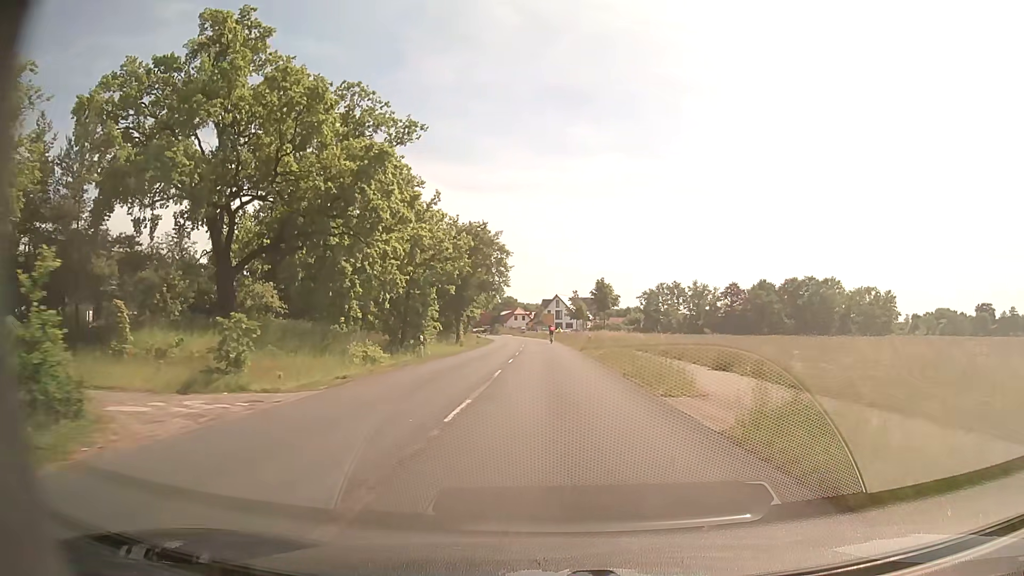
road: secondary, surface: asphalt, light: Day
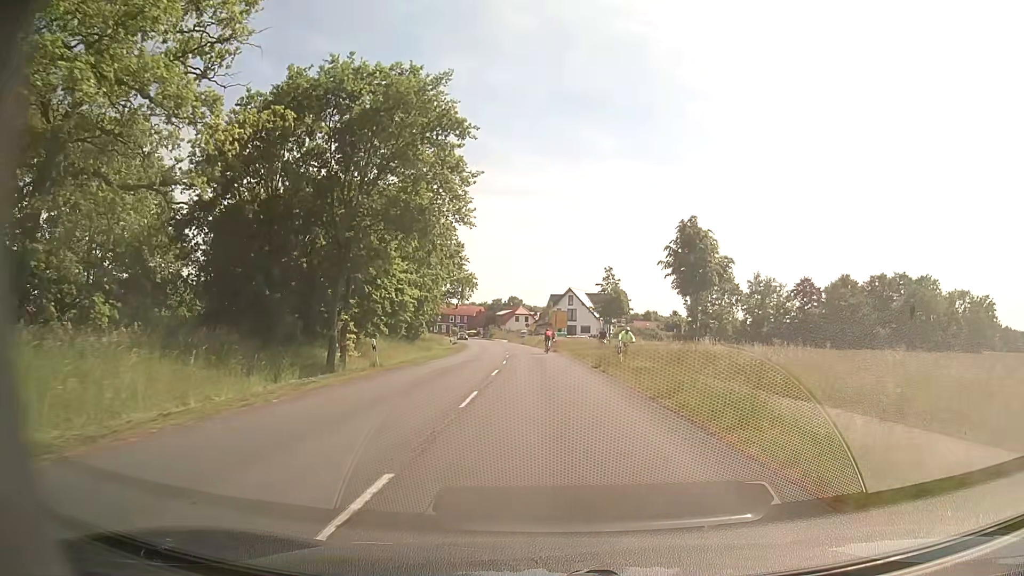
(-0.2, +42.5) m; -1°
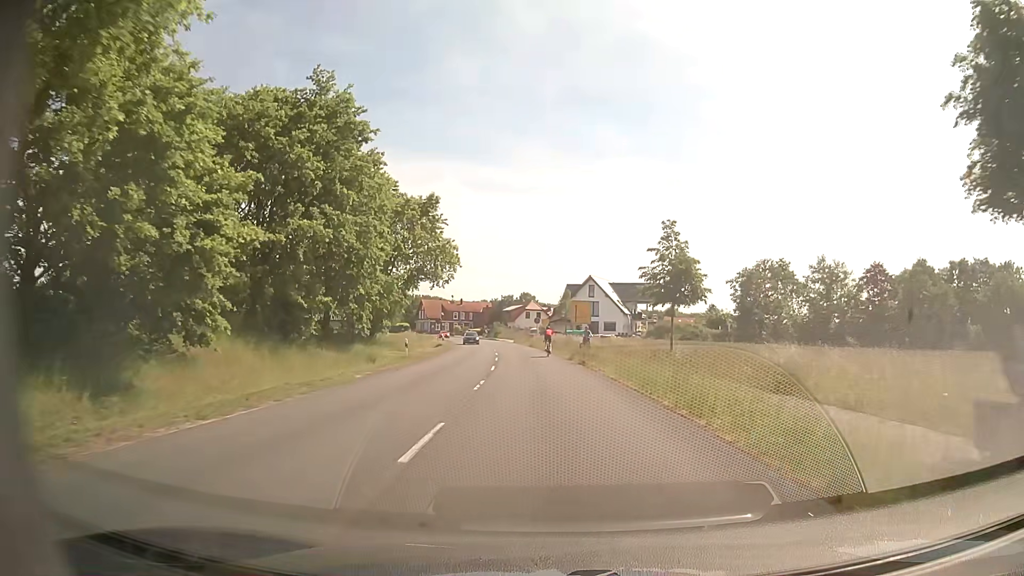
(-0.1, +23.3) m; -1°
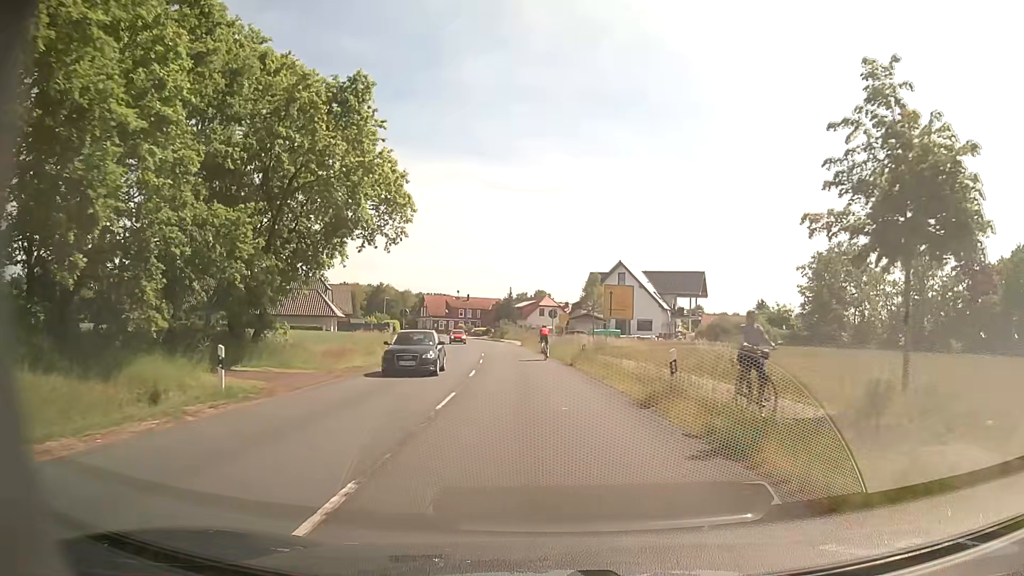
(-0.2, +22.0) m; -1°
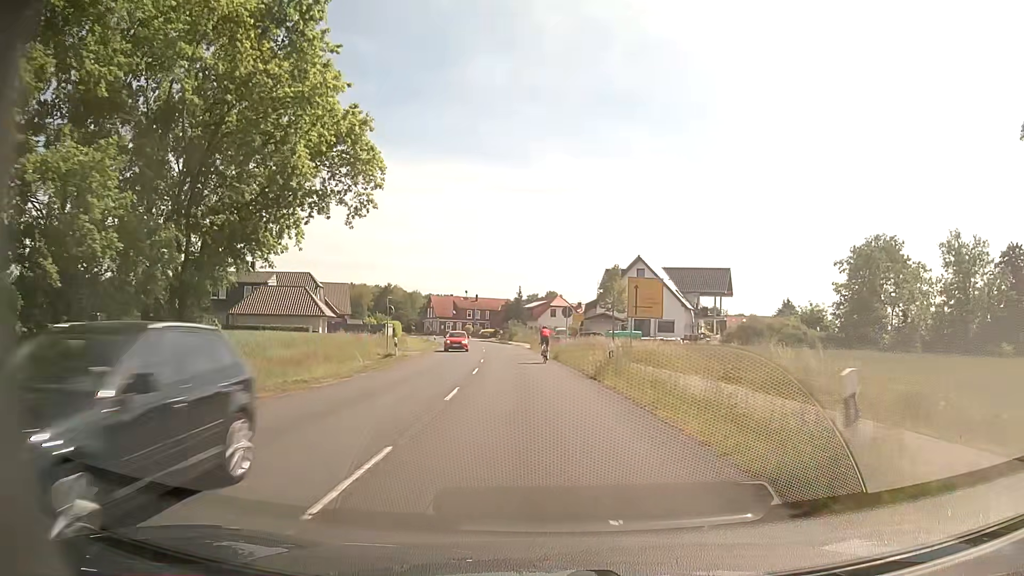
(-0.1, +7.3) m; -1°
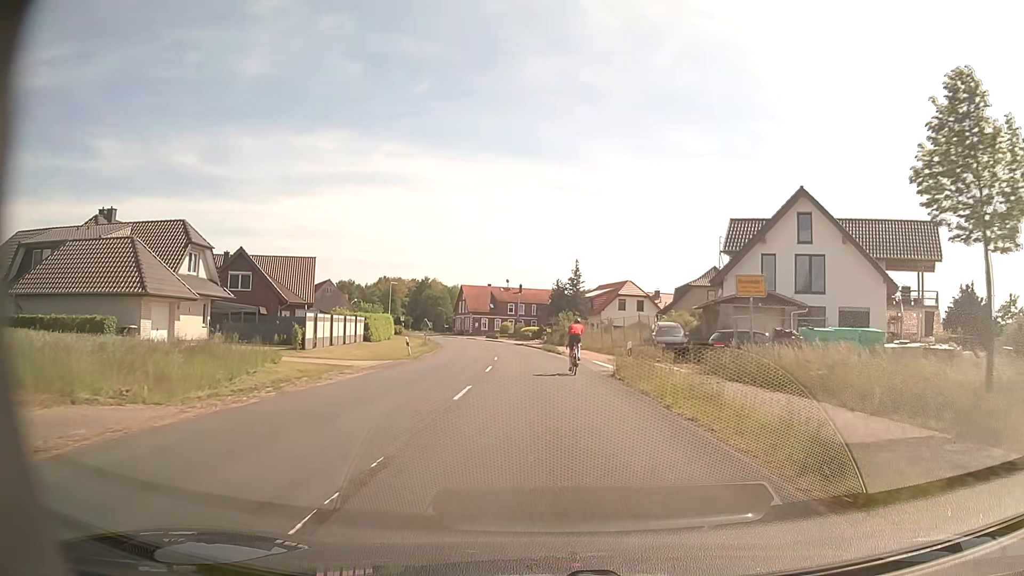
(-1.7, +36.8) m; -5°
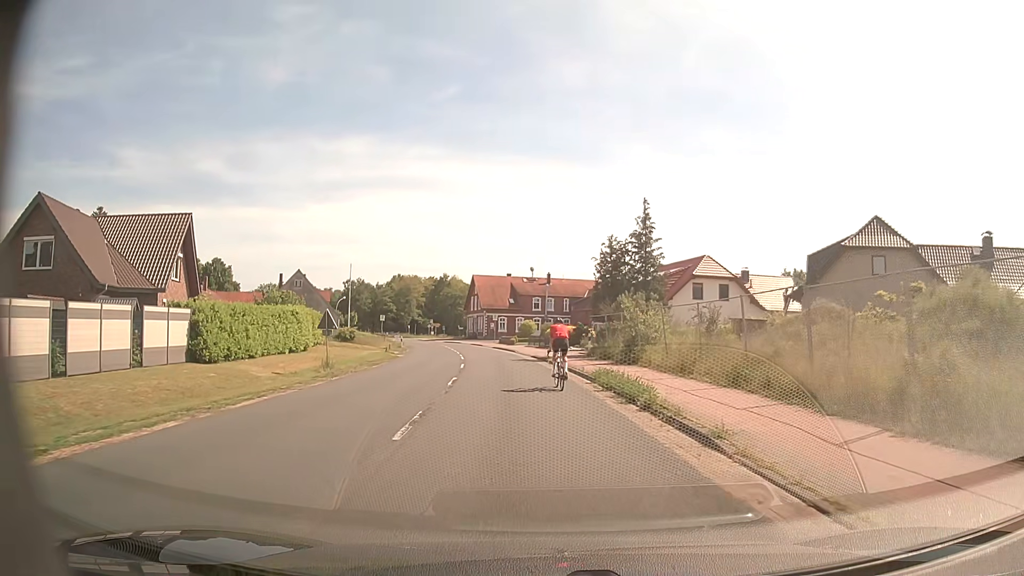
(-0.6, +31.2) m; -3°
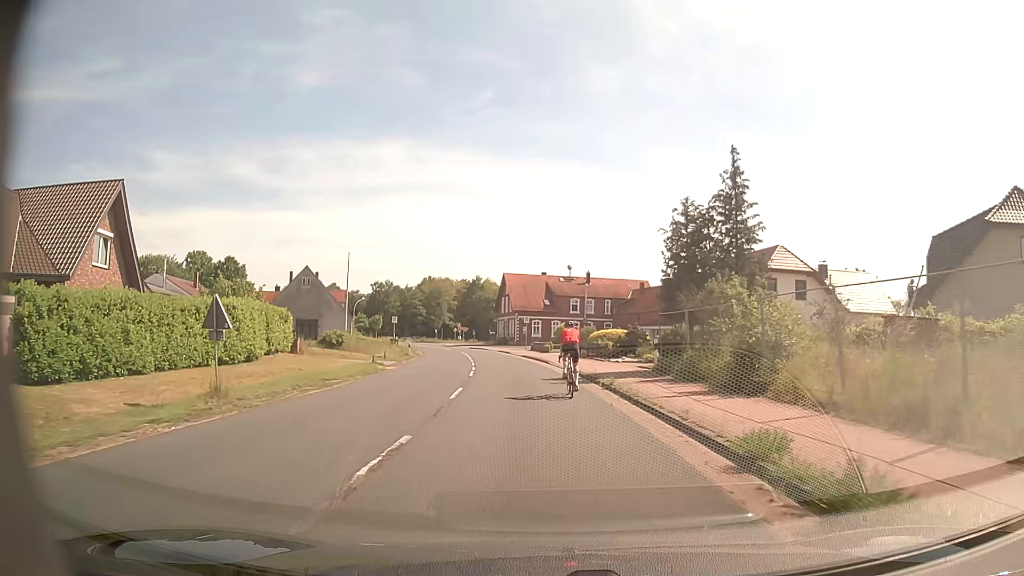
(-0.3, +11.5) m; -3°
(0, +10) (-1, +20) (-1, +30) (-3, +40) (-4, +50) (-6, +60) (-8, +69) (-10, +79) (-13, +89) (-16, +98) m
